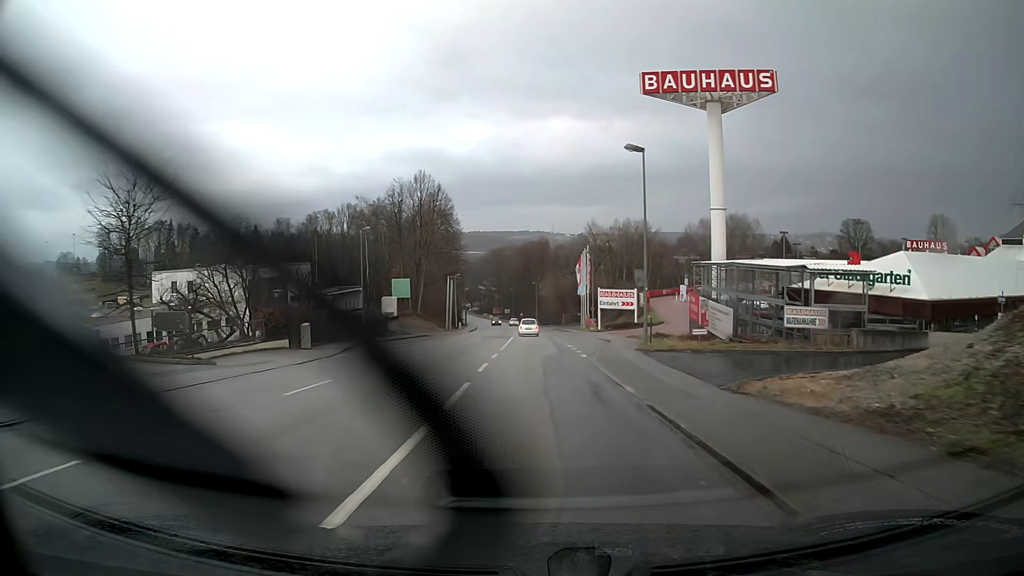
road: tertiary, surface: asphalt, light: Day
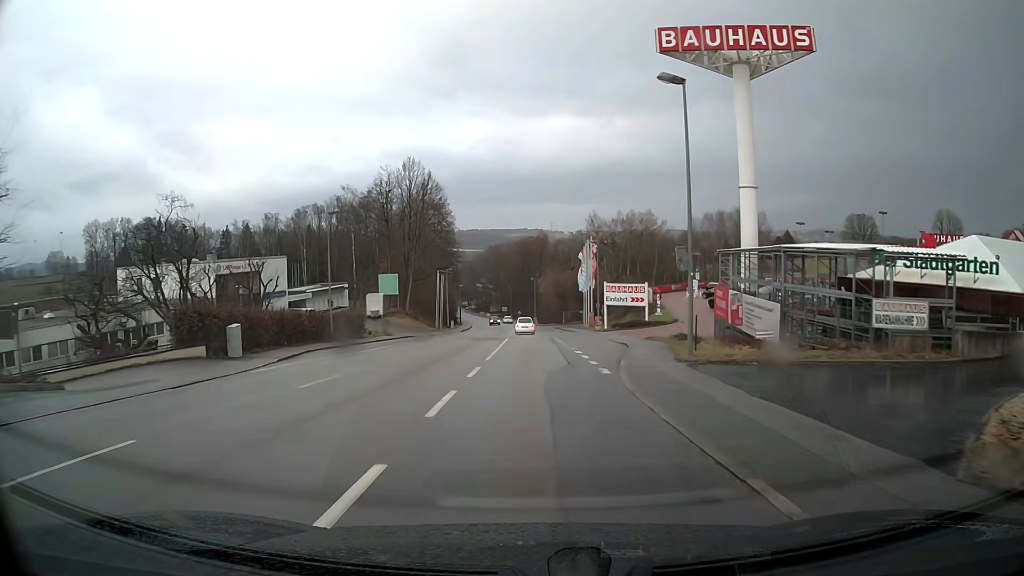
(0.0, +7.8) m; 0°
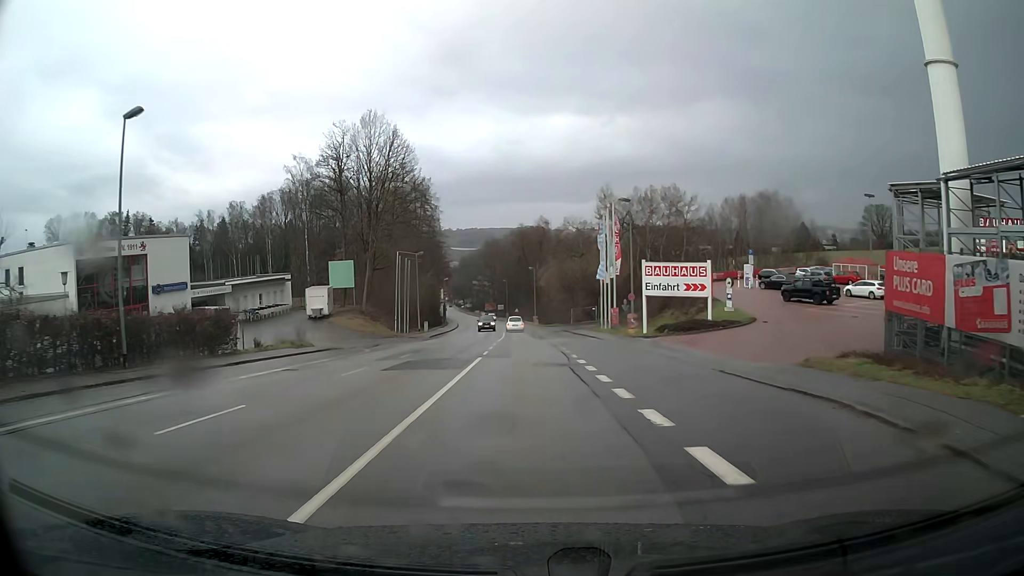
(0.0, +23.2) m; 0°
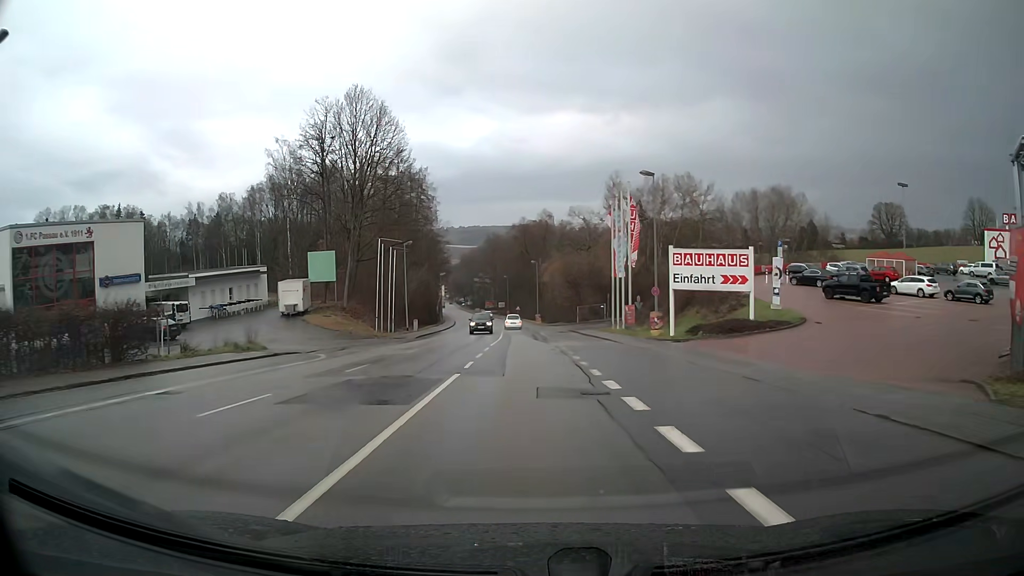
(0.0, +7.7) m; 0°
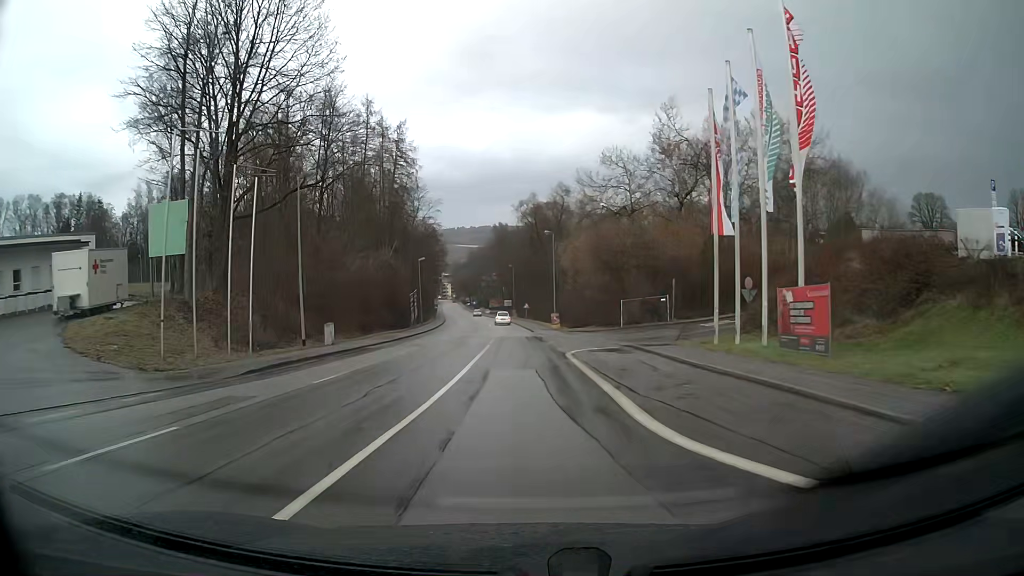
(-0.3, +30.6) m; -1°
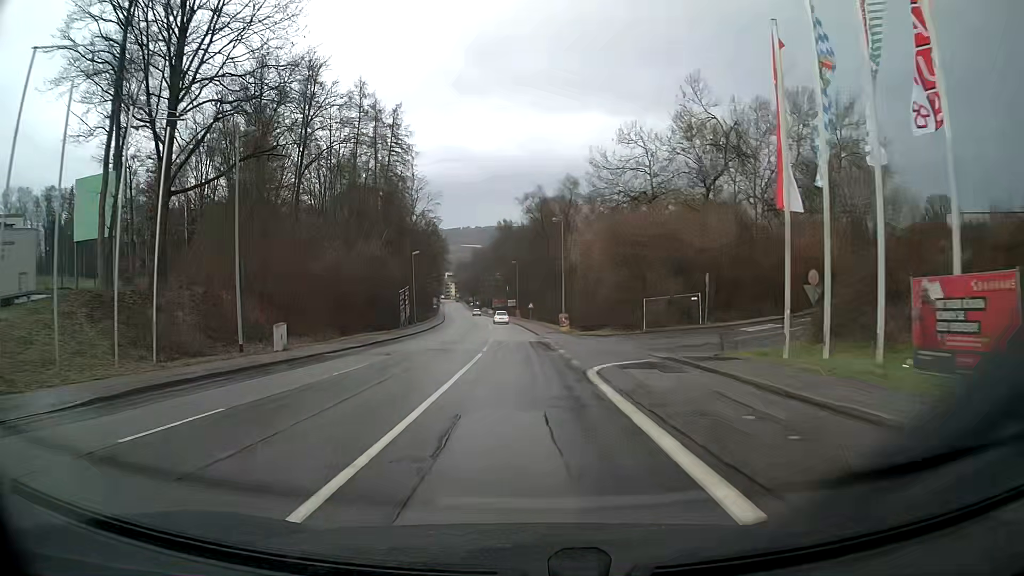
(0.0, +7.6) m; 0°
